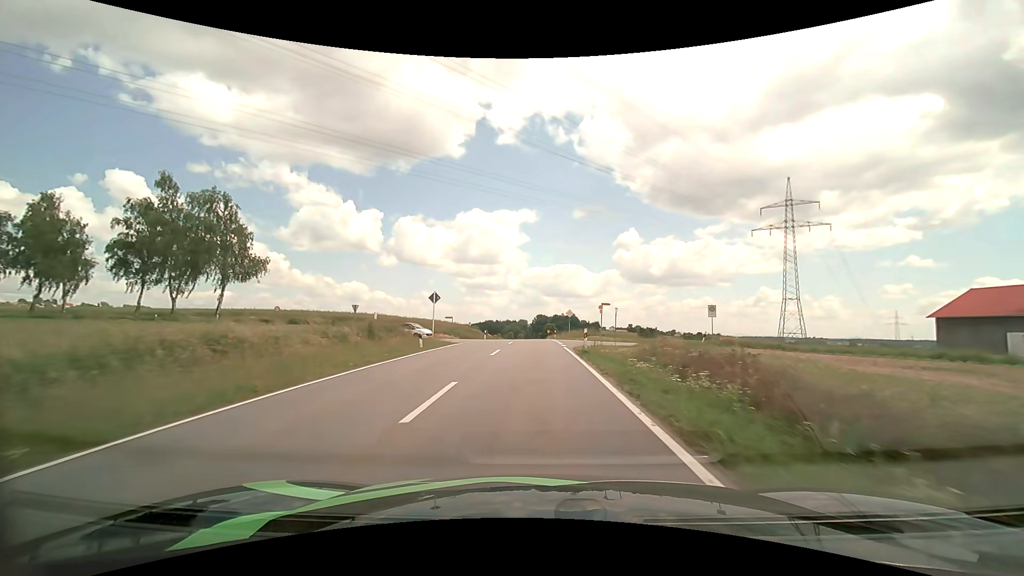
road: tertiary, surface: asphalt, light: Day
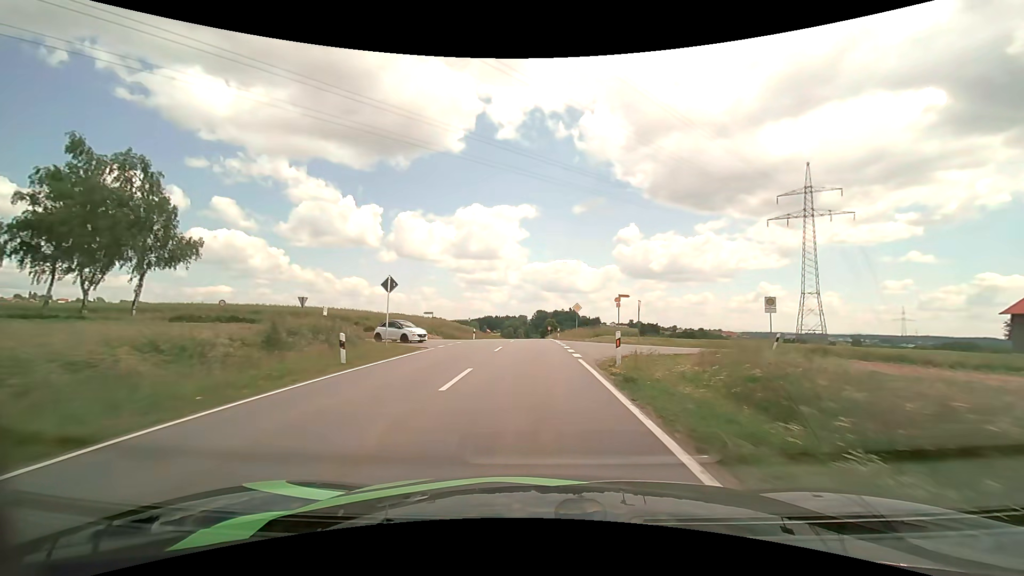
(0.0, +9.8) m; 0°
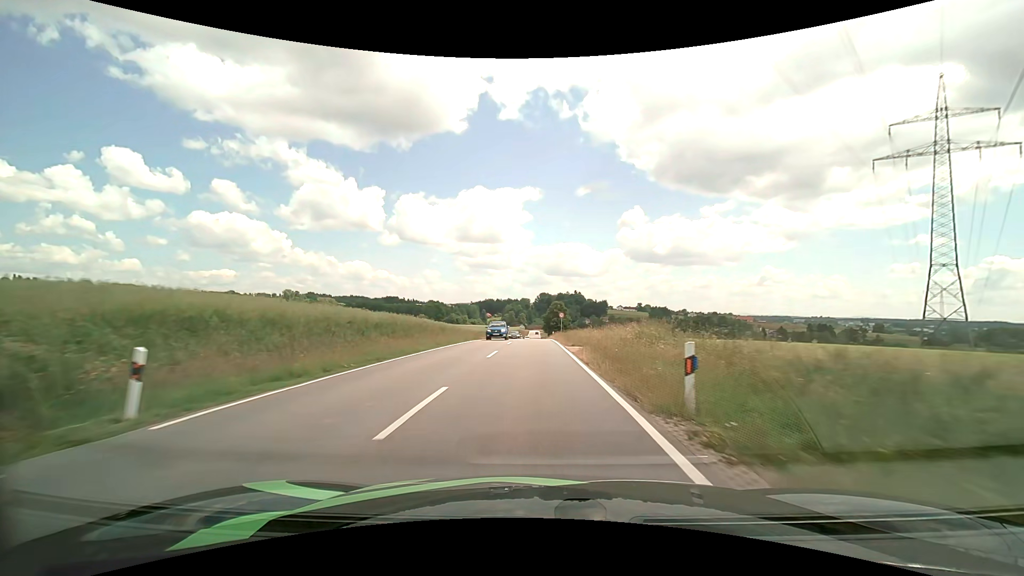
(-0.1, +40.5) m; -1°
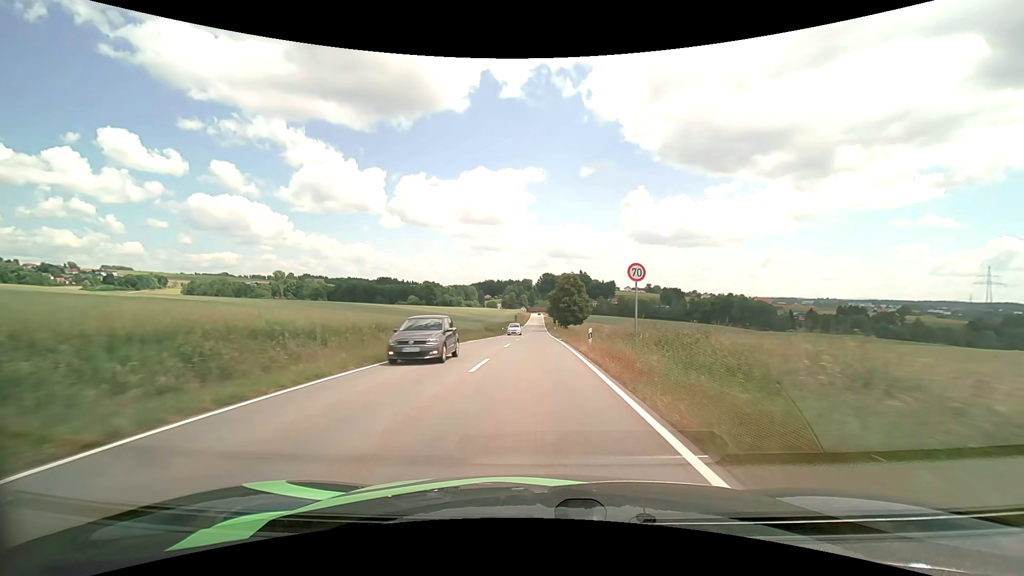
(0.0, +42.7) m; 0°
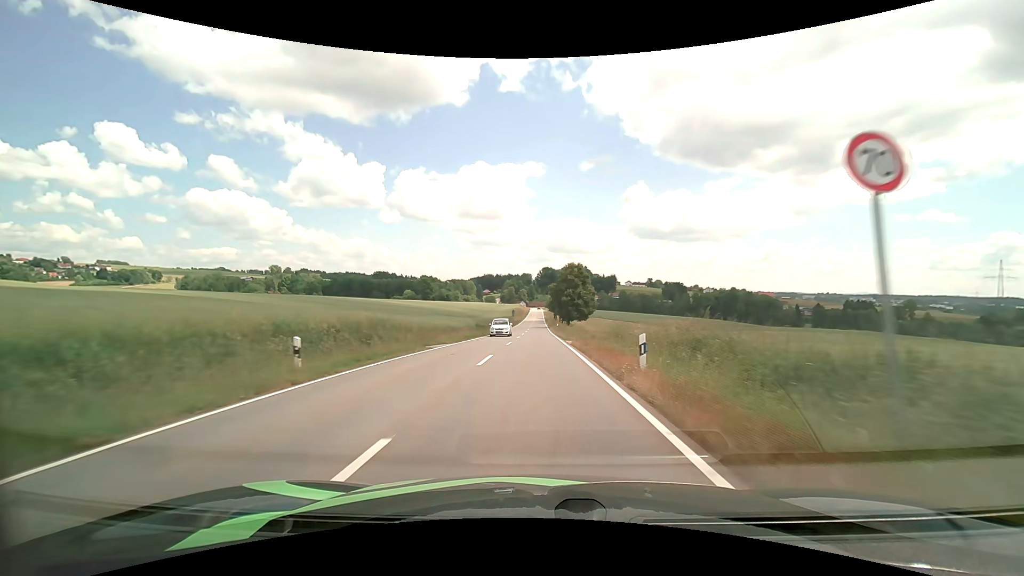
(0.0, +10.9) m; 0°
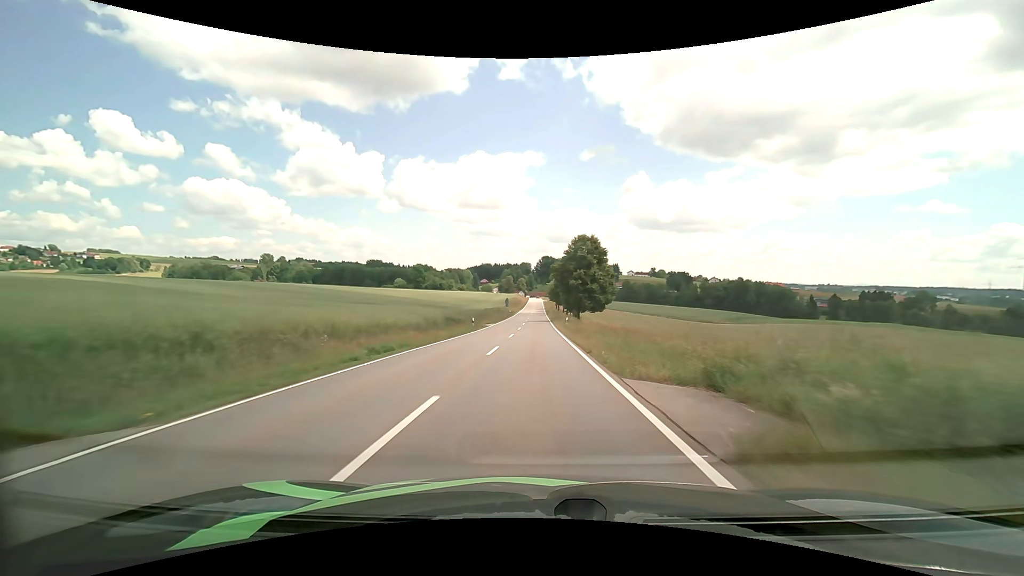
(0.0, +22.2) m; 0°
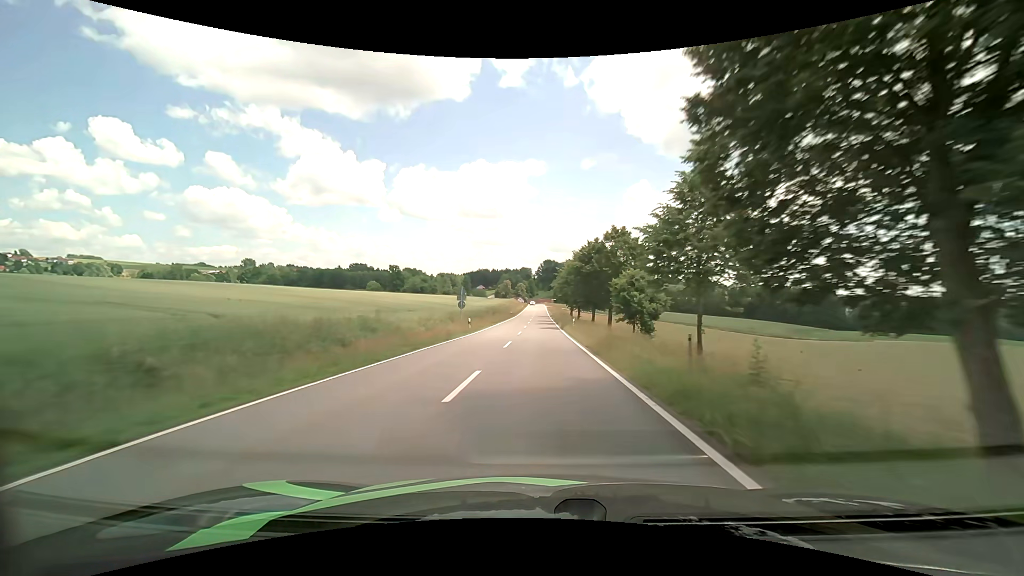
(-0.1, +58.3) m; 0°
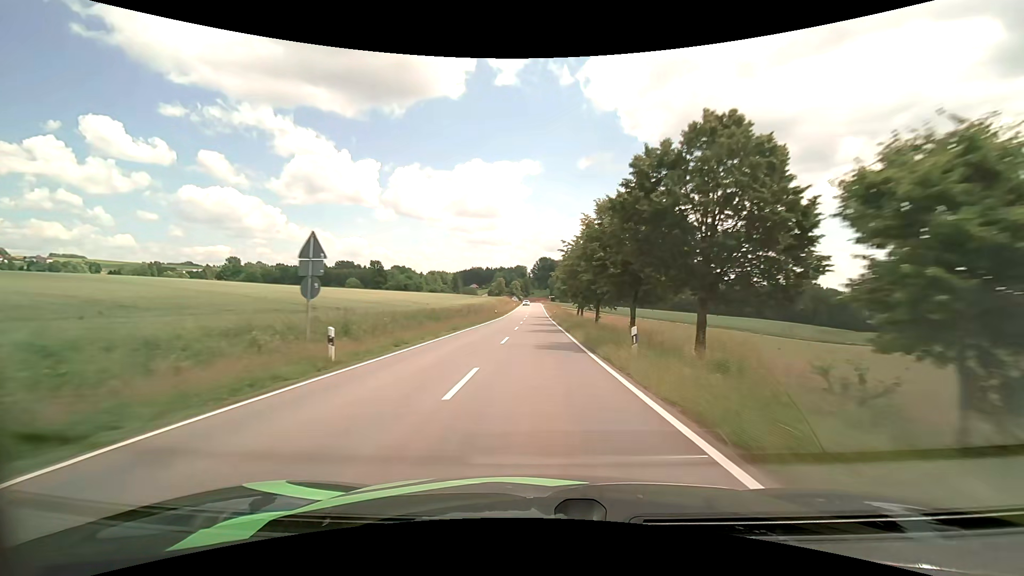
(0.0, +24.6) m; +1°
(0, +10) (0, +20) (0, +30) (0, +40) (0, +50) (0, +60) (0, +70) (0, +80) (0, +90) (0, +100) m
